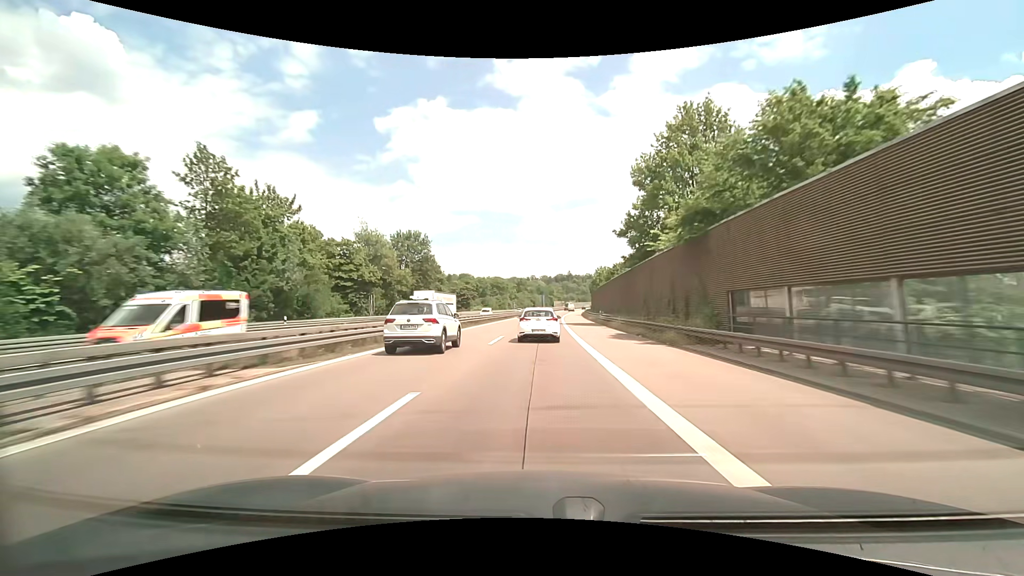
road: motorway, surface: asphalt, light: Day
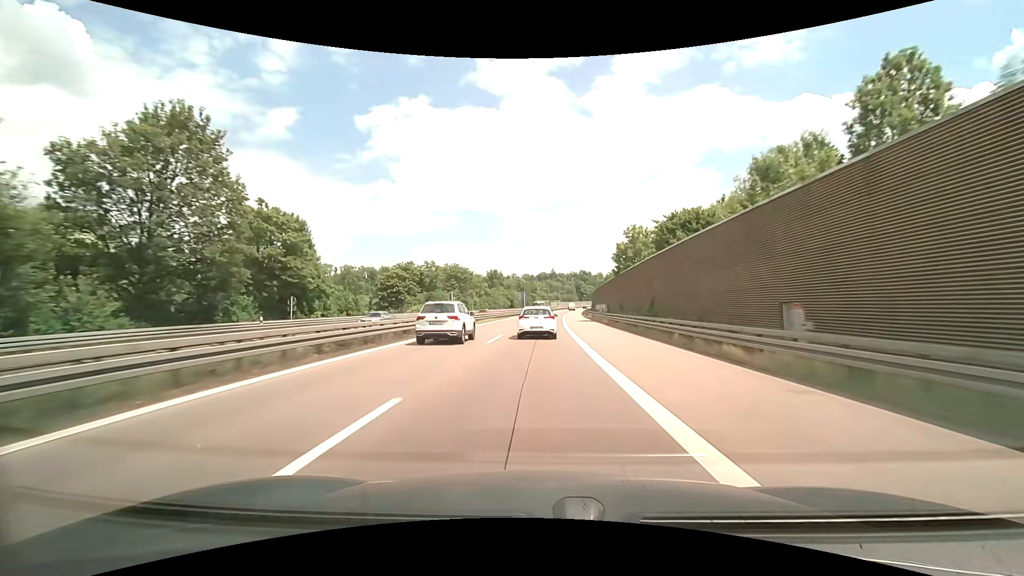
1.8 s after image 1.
(+1.1, +54.8) m; +2°
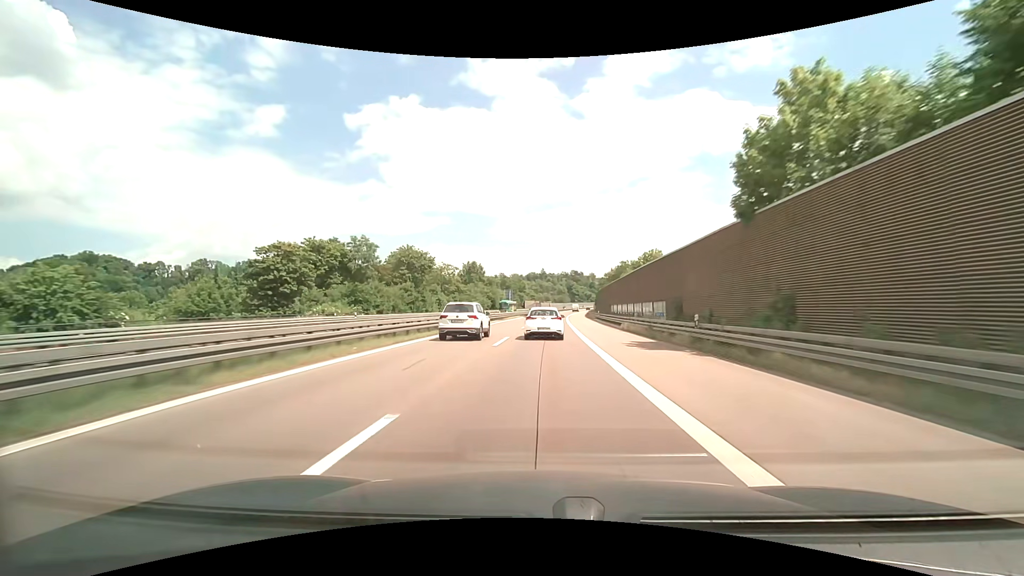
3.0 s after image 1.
(+0.3, +37.1) m; +1°
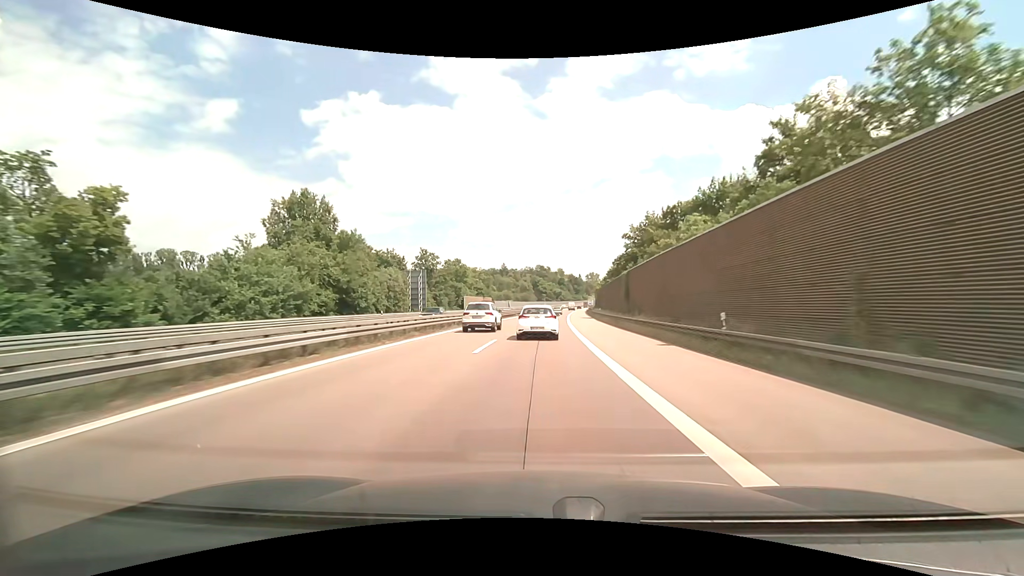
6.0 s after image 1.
(+3.9, +93.6) m; +4°
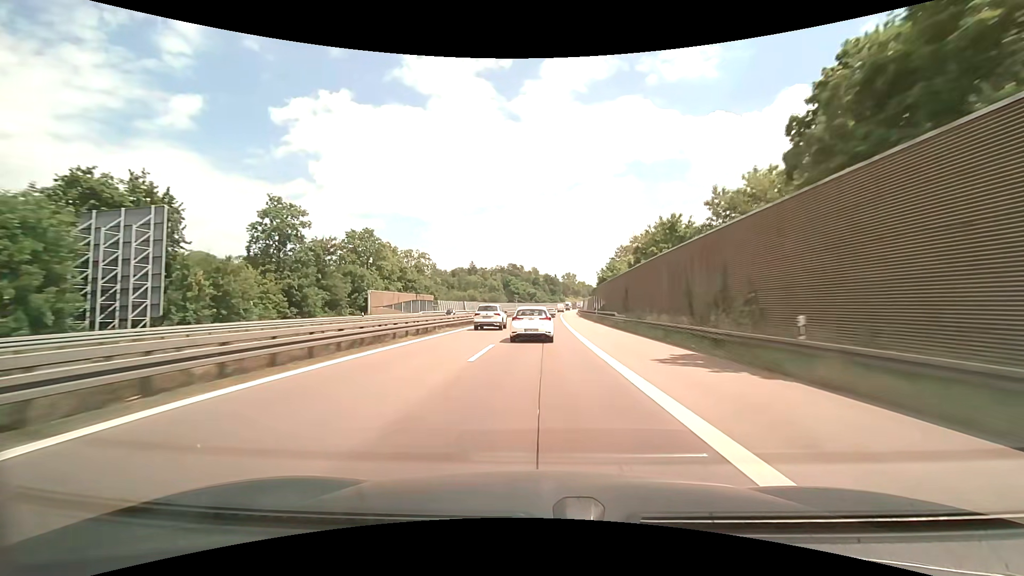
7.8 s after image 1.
(+1.5, +55.7) m; +3°
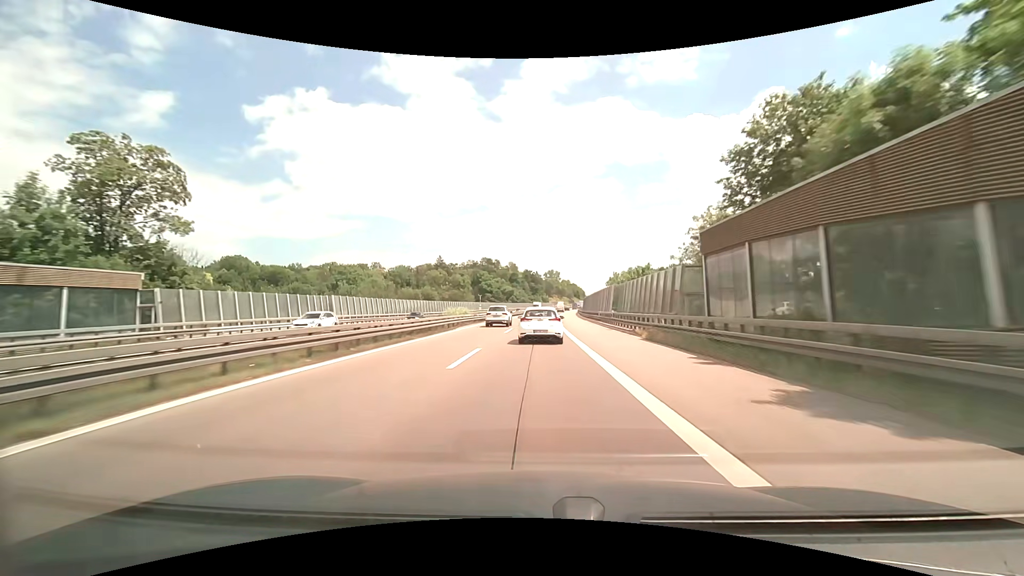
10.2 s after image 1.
(+1.7, +73.4) m; +2°
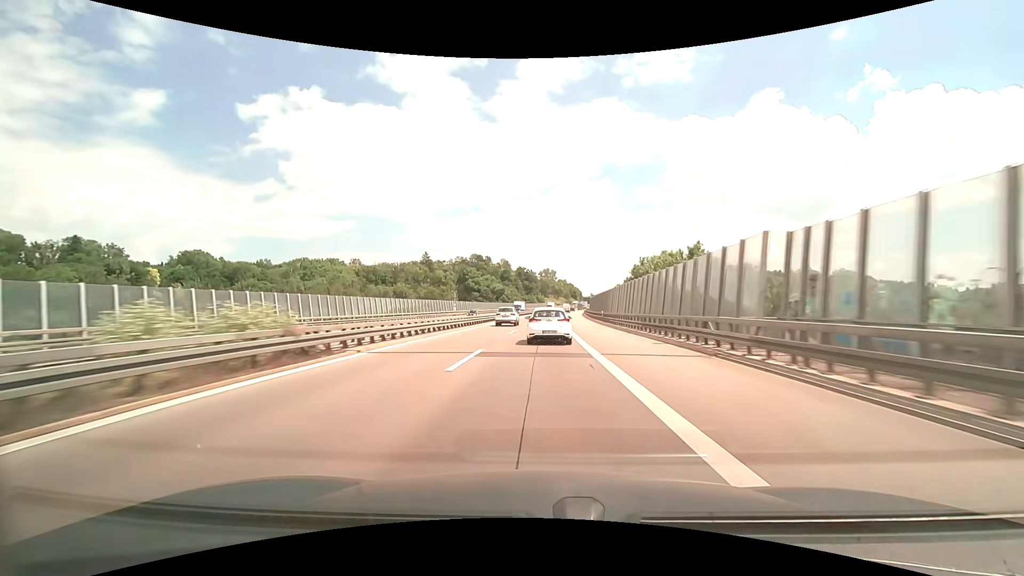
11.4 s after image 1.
(+0.1, +36.4) m; +1°
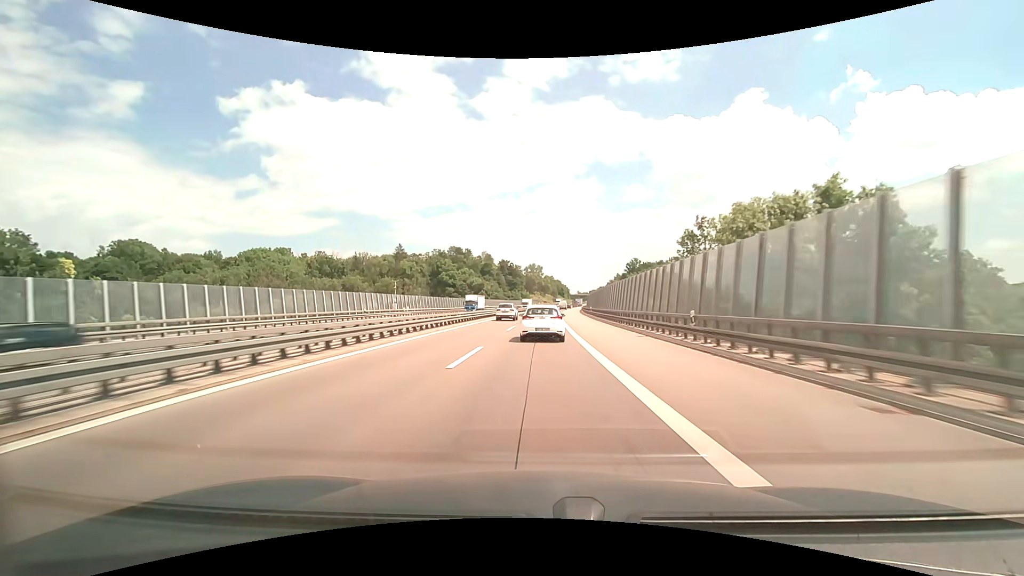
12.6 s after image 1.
(+0.5, +36.0) m; +2°
(0, +10) (0, +20) (0, +30) (0, +40) (+1, +50) (+1, +60) (+2, +70) (+2, +80) (+3, +90) (+3, +100) m
